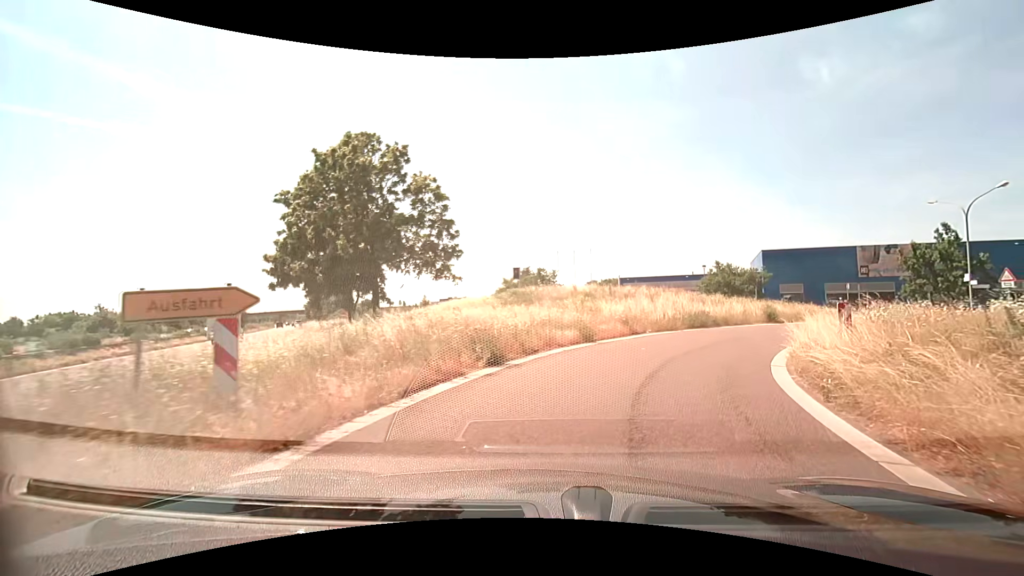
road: trunk_link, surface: asphalt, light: Day
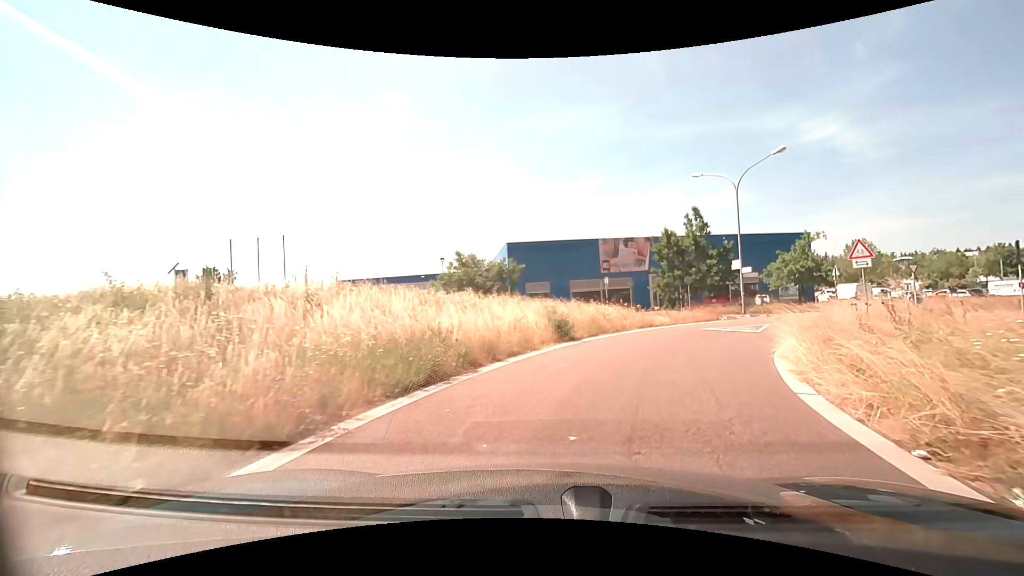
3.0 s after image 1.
(+4.6, +17.7) m; +28°
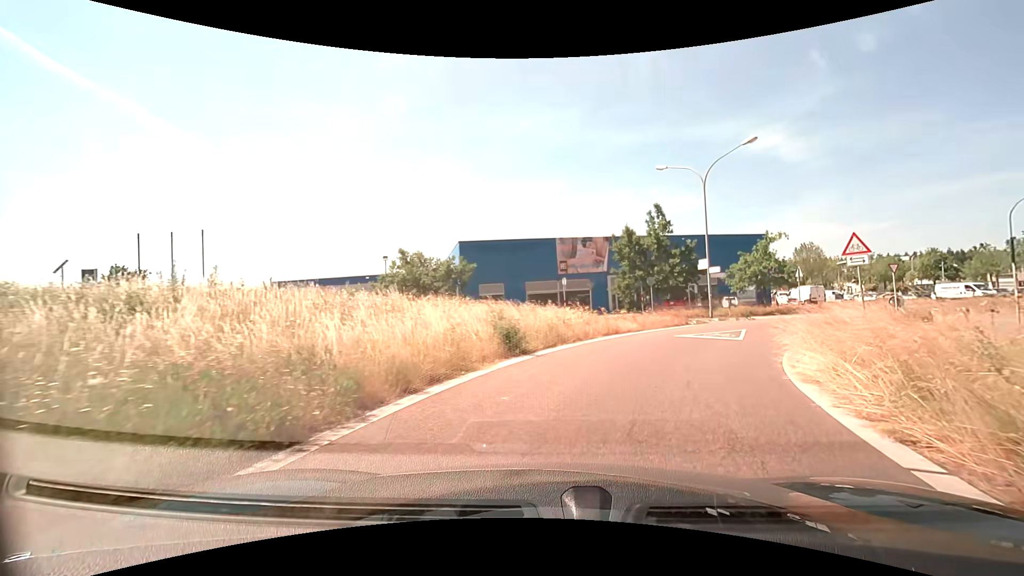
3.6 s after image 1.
(+0.2, +3.4) m; +4°
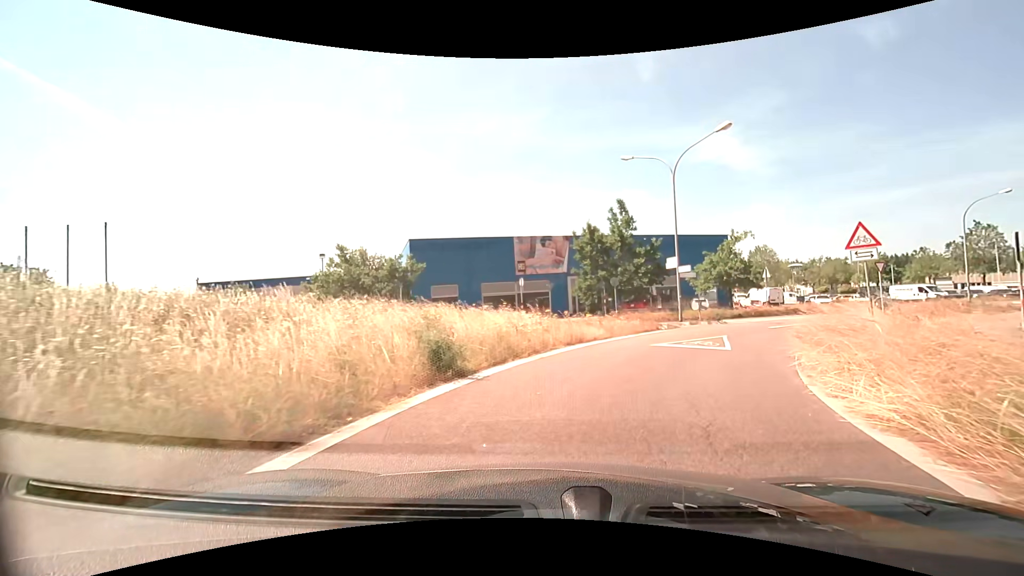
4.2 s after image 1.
(+0.2, +3.3) m; +6°
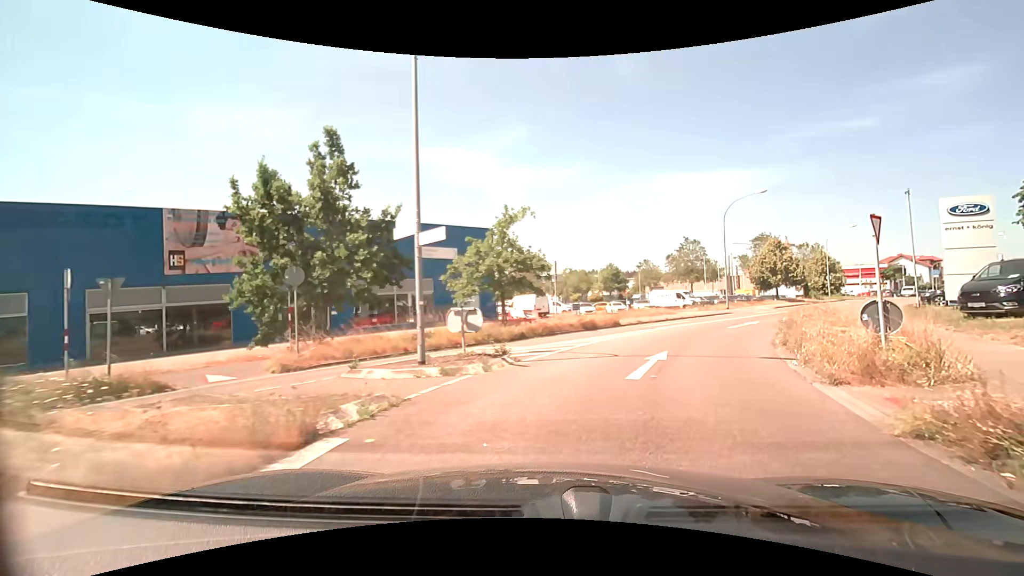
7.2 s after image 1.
(+3.8, +16.1) m; +26°
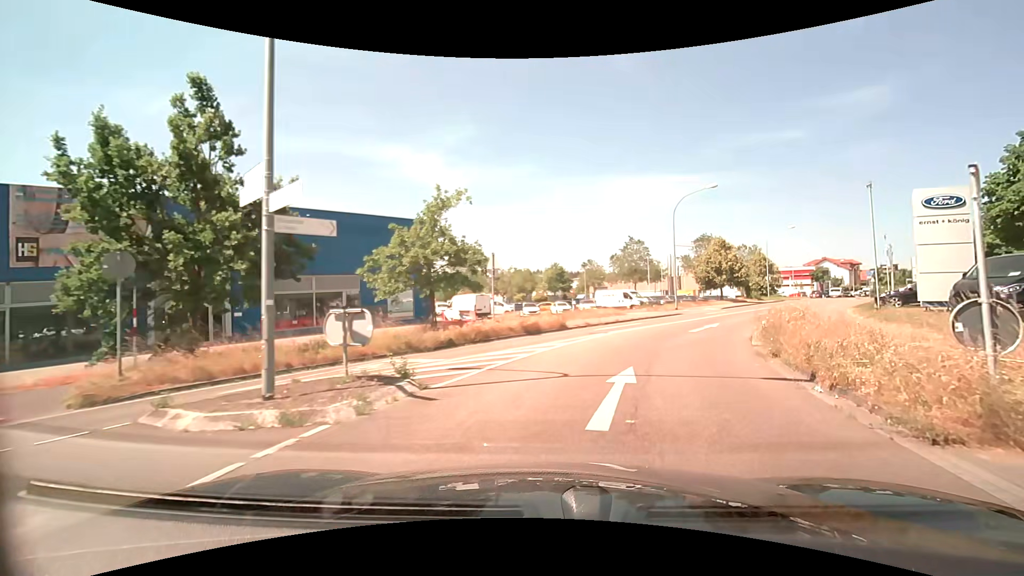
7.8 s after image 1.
(+0.2, +3.7) m; +7°
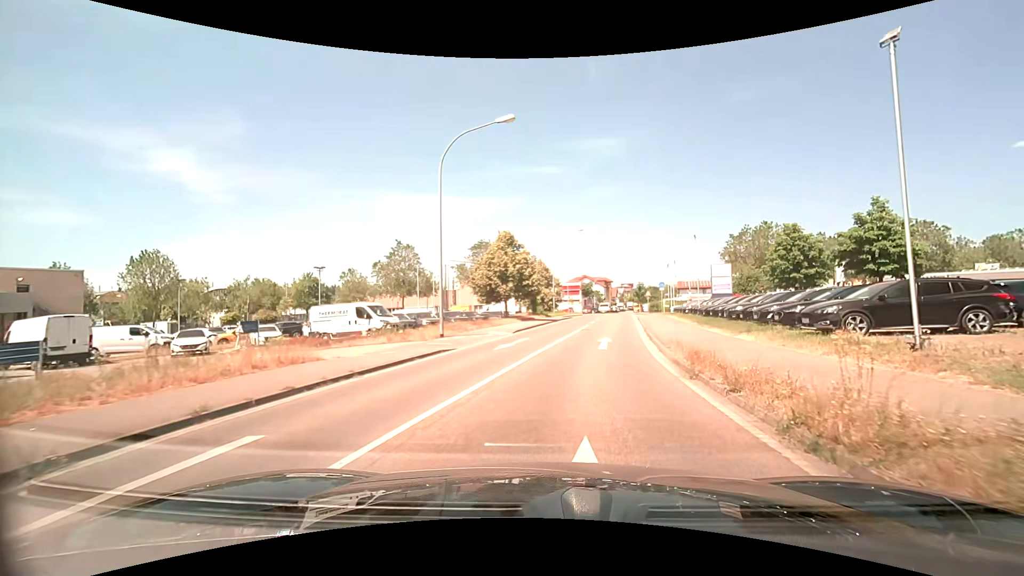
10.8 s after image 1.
(+4.7, +19.2) m; +25°
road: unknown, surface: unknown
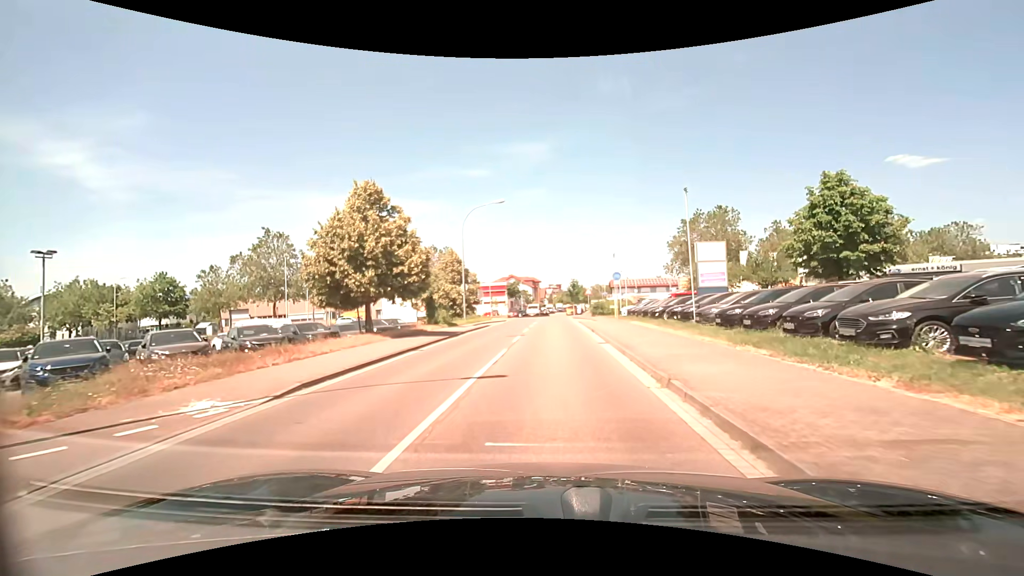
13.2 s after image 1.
(+1.4, +16.7) m; +8°
(0, +10) (0, +20) (0, +30) (0, +40) (+1, +50) (+2, +60) (+8, +67) (+18, +71) (+27, +75) (+36, +79) m
